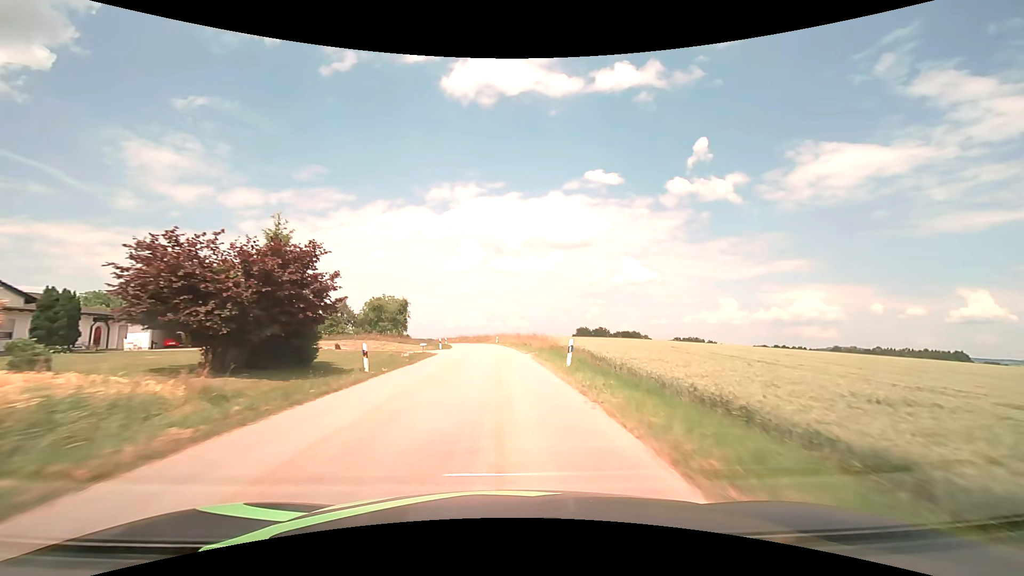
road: tertiary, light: Day
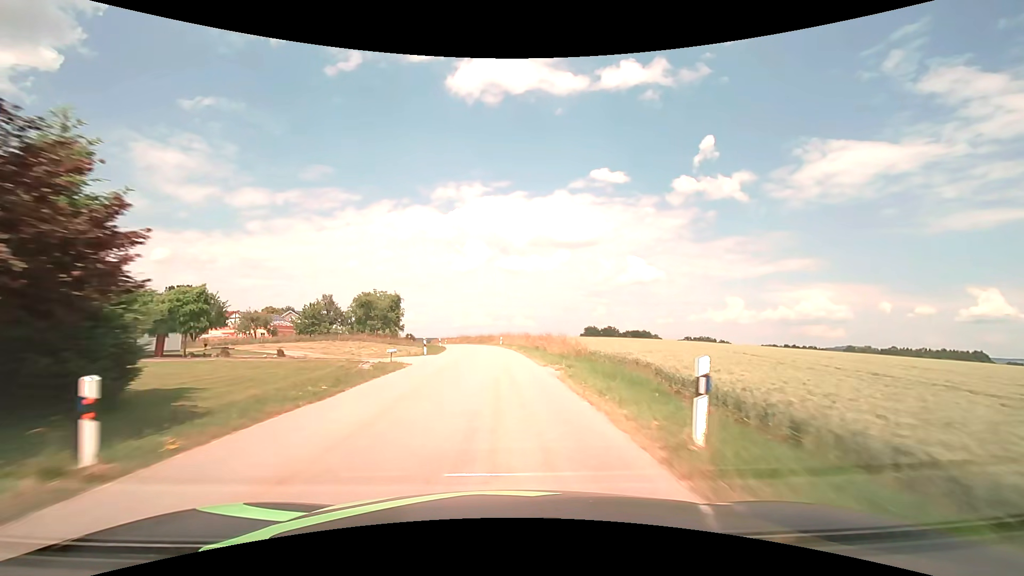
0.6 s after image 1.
(-0.1, +11.1) m; -1°
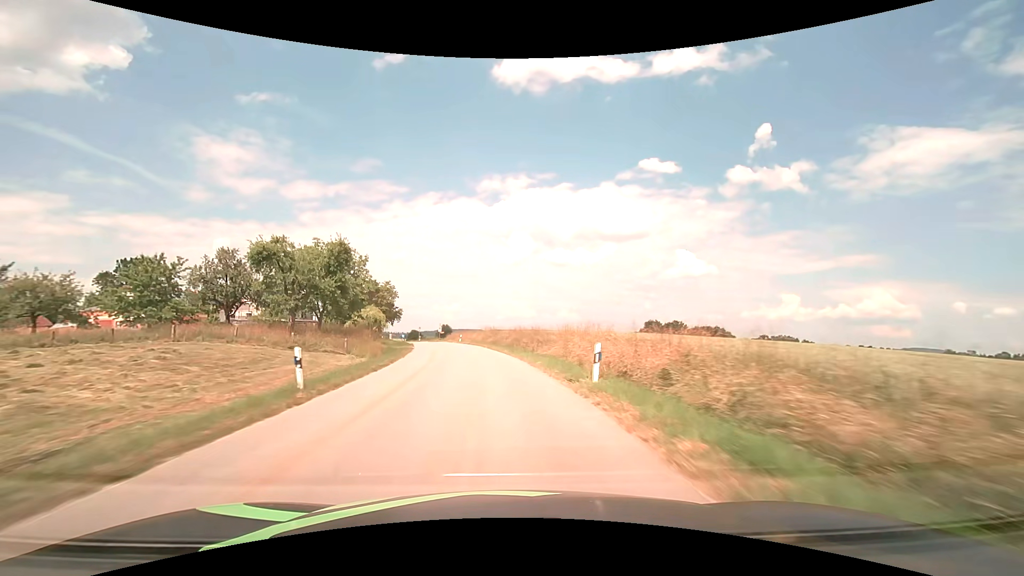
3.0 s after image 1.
(-1.6, +44.7) m; -5°
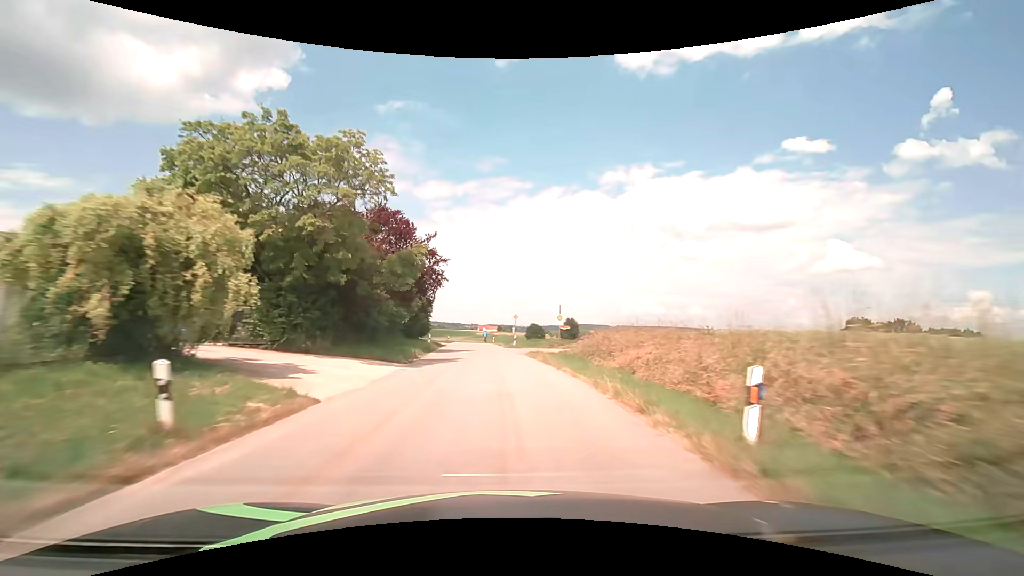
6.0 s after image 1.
(-6.8, +56.0) m; -14°
(0, +10) (-1, +20) (-1, +30) (-2, +40) (-3, +50) (-4, +60) (-5, +70) (-6, +80) (-7, +90) (-8, +100) m
